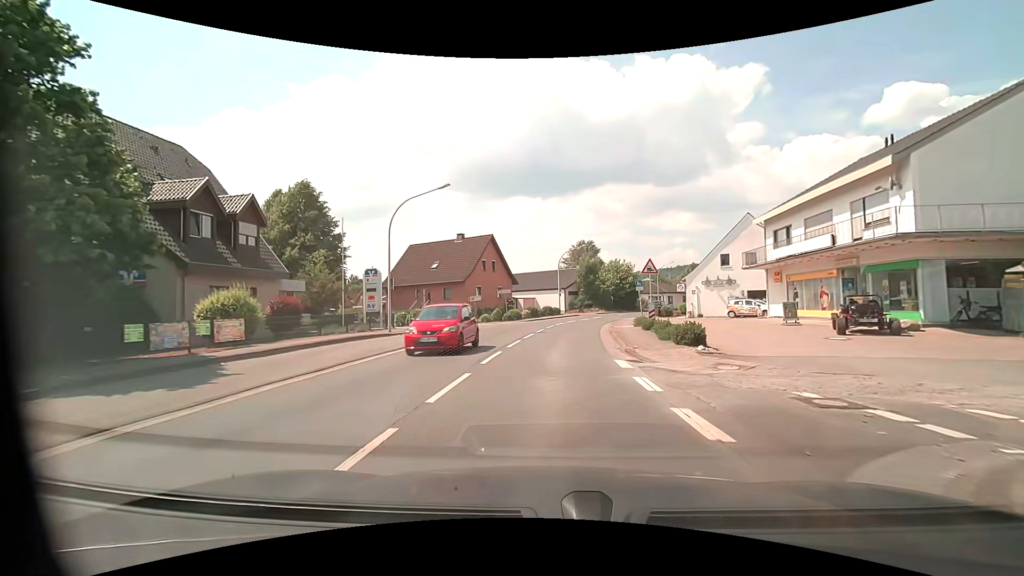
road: primary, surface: asphalt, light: Day
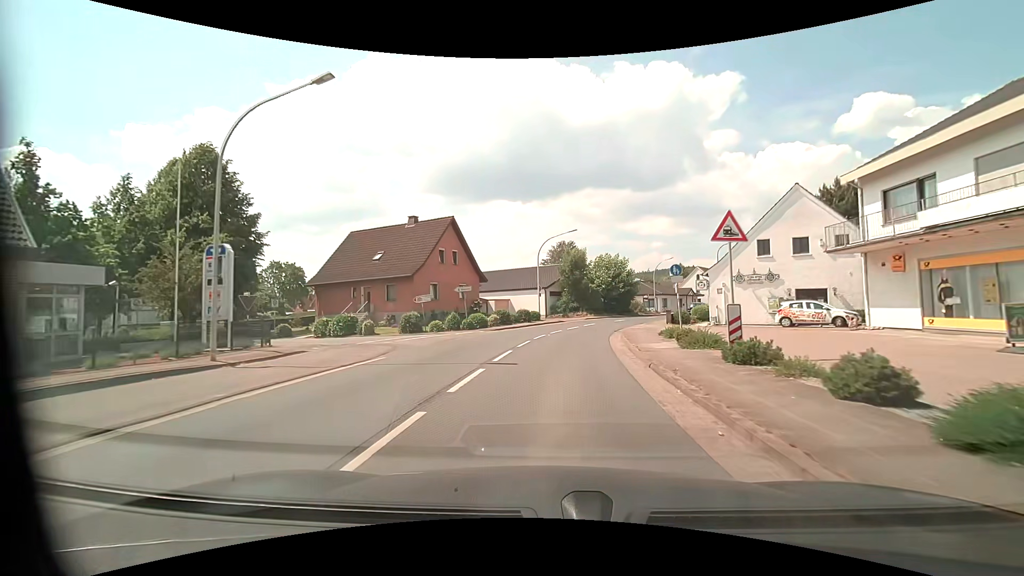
(+0.2, +12.9) m; +2°
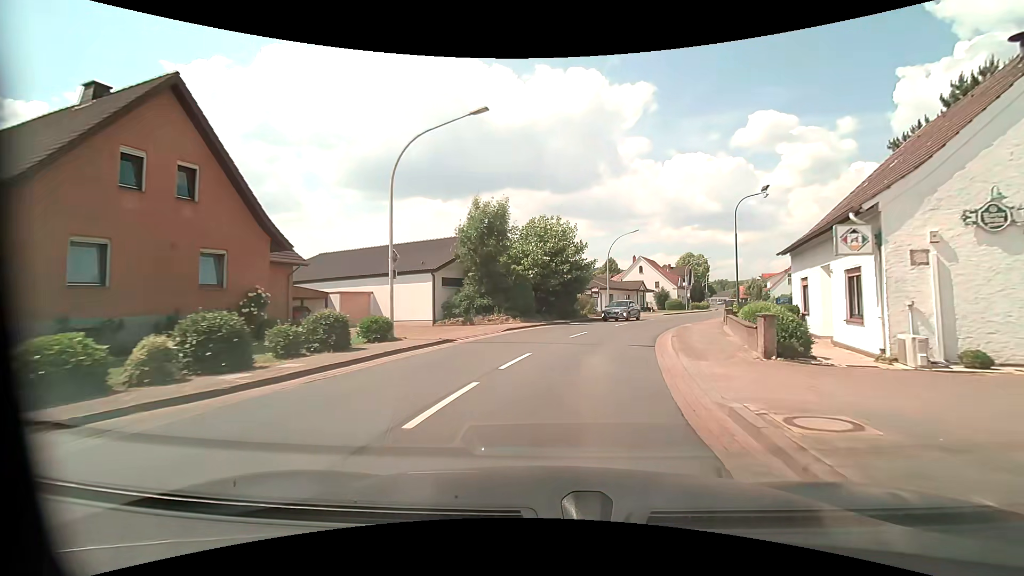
(+1.7, +25.5) m; +9°
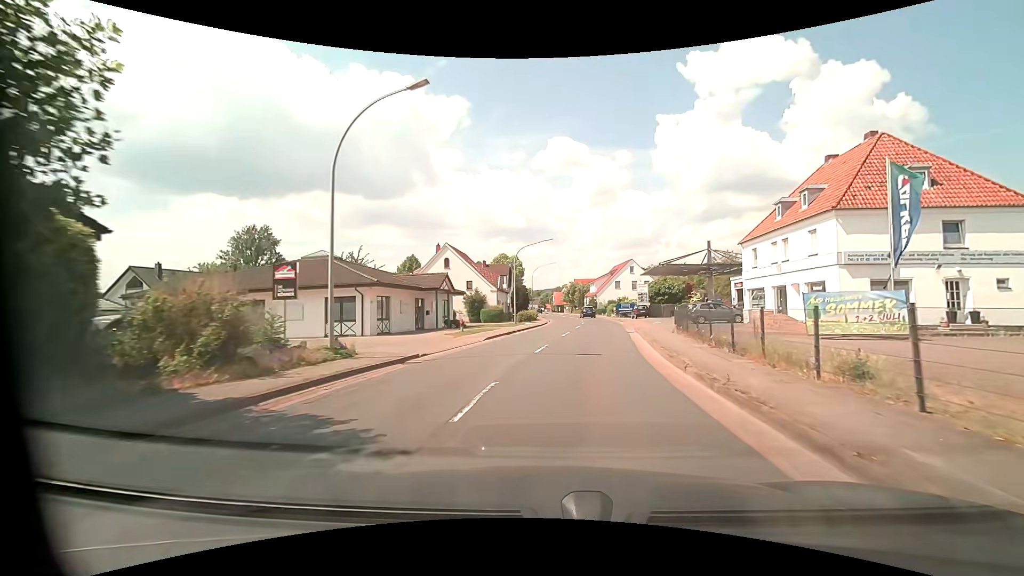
(+5.6, +30.6) m; +21°
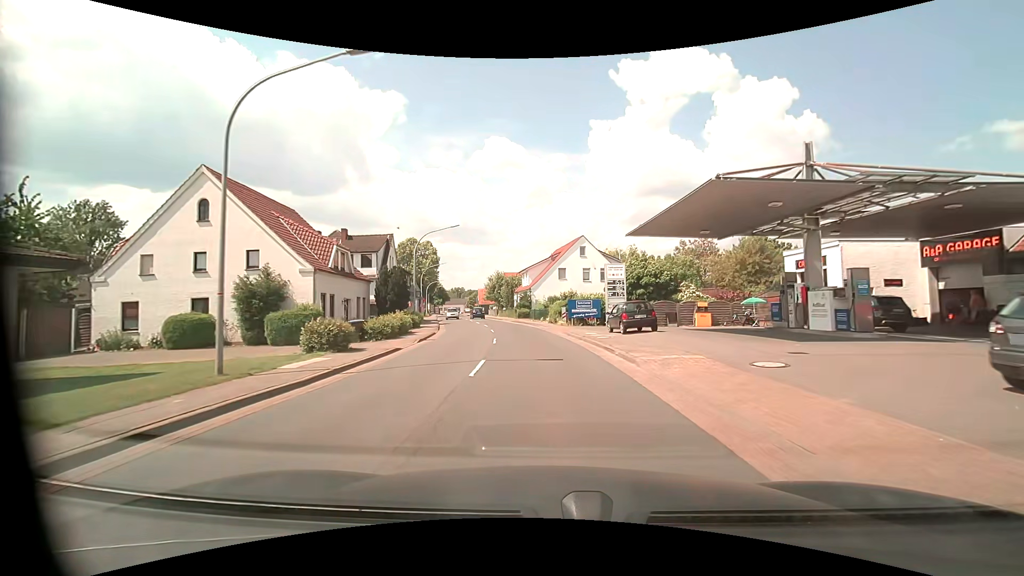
(+3.4, +32.5) m; +8°
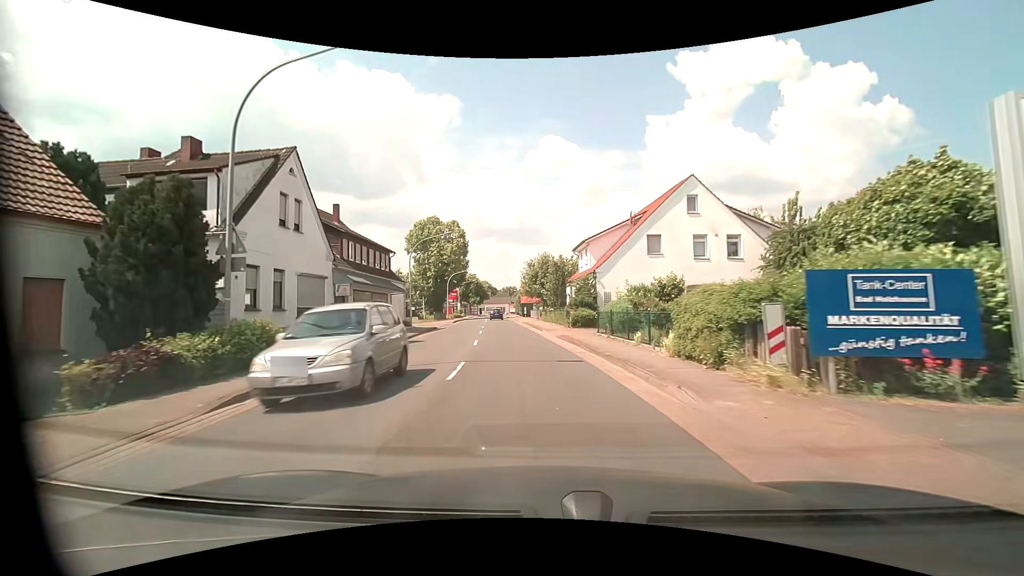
(-1.3, +27.9) m; -6°
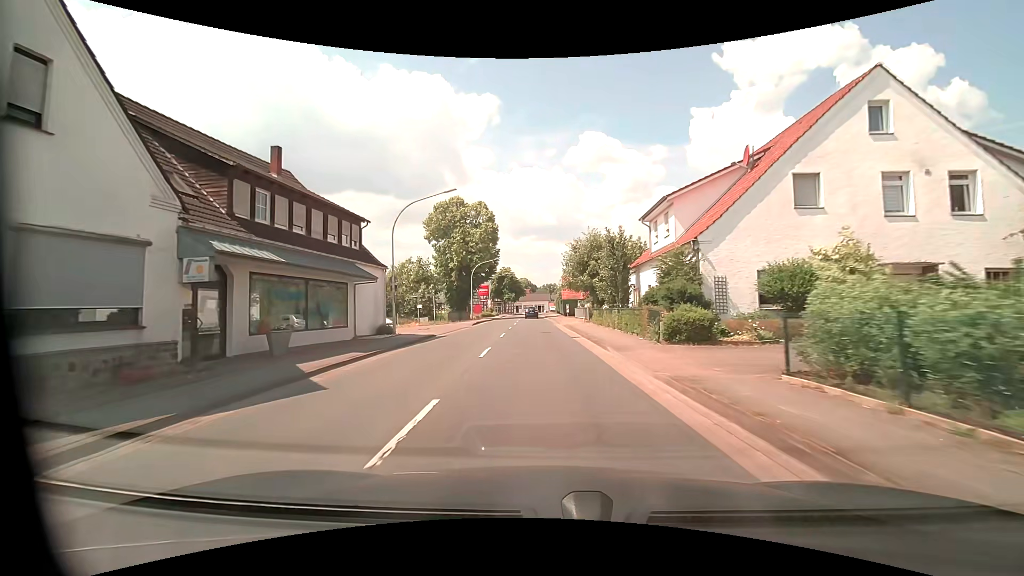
(-0.7, +14.4) m; -5°
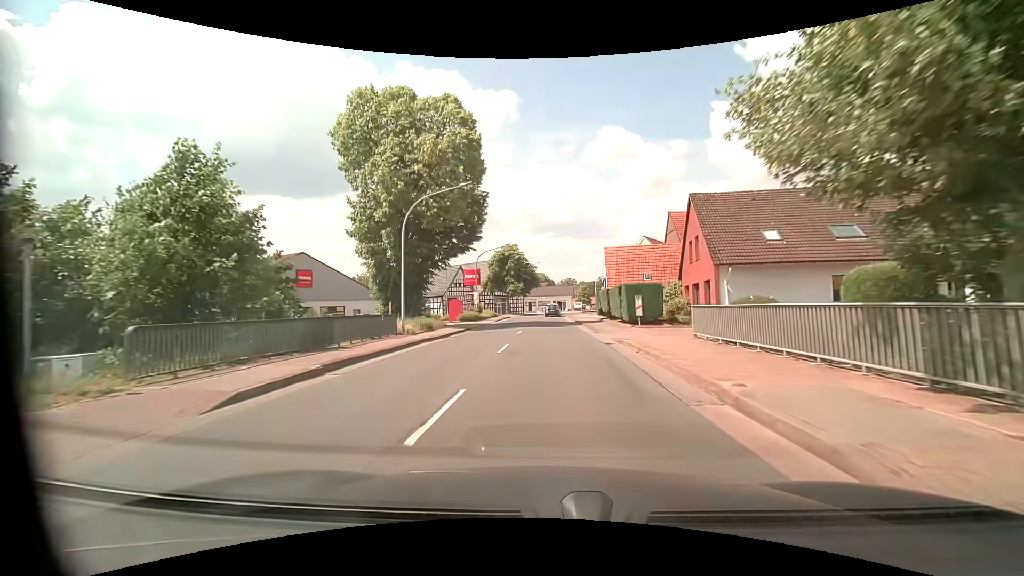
(-1.0, +36.2) m; -2°
